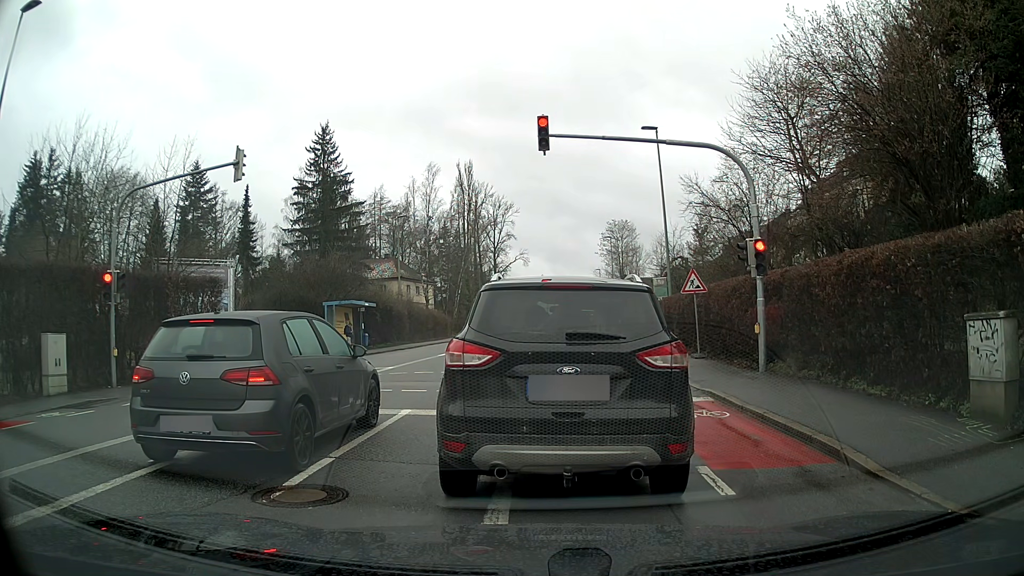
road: tertiary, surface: asphalt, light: Day
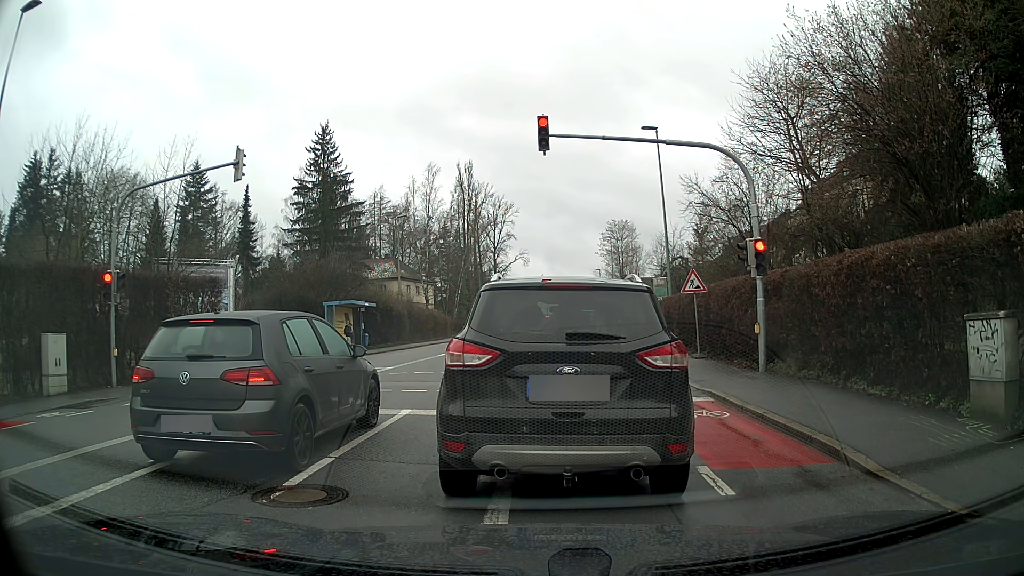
(0.0, 0.0) m; 0°
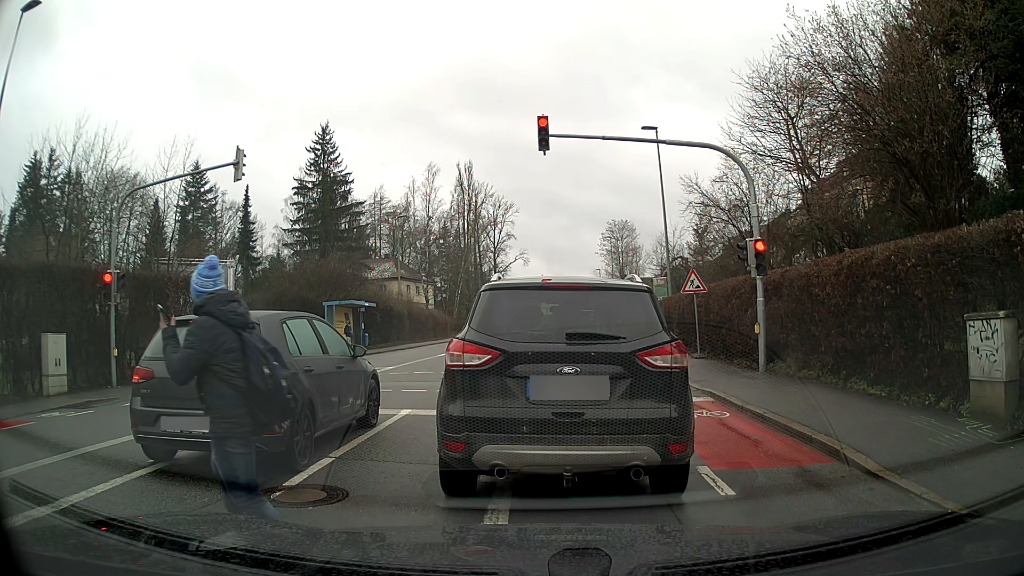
(0.0, 0.0) m; 0°
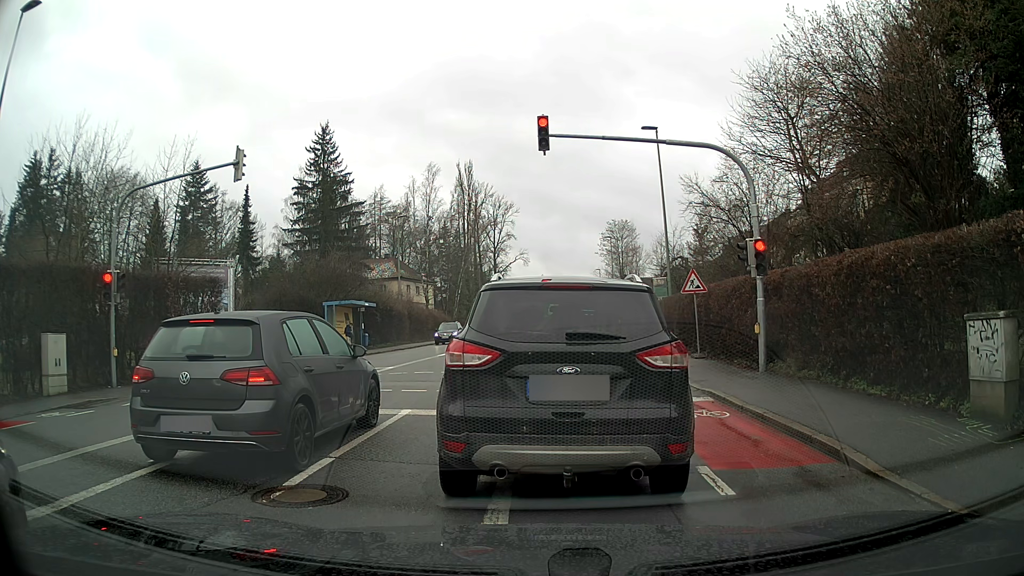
(0.0, 0.0) m; 0°
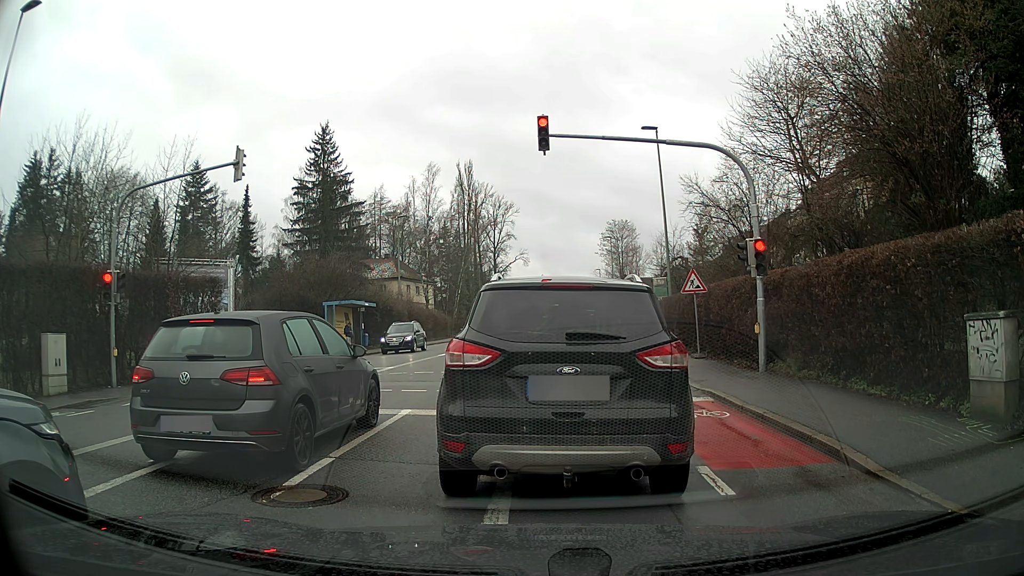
(0.0, 0.0) m; 0°
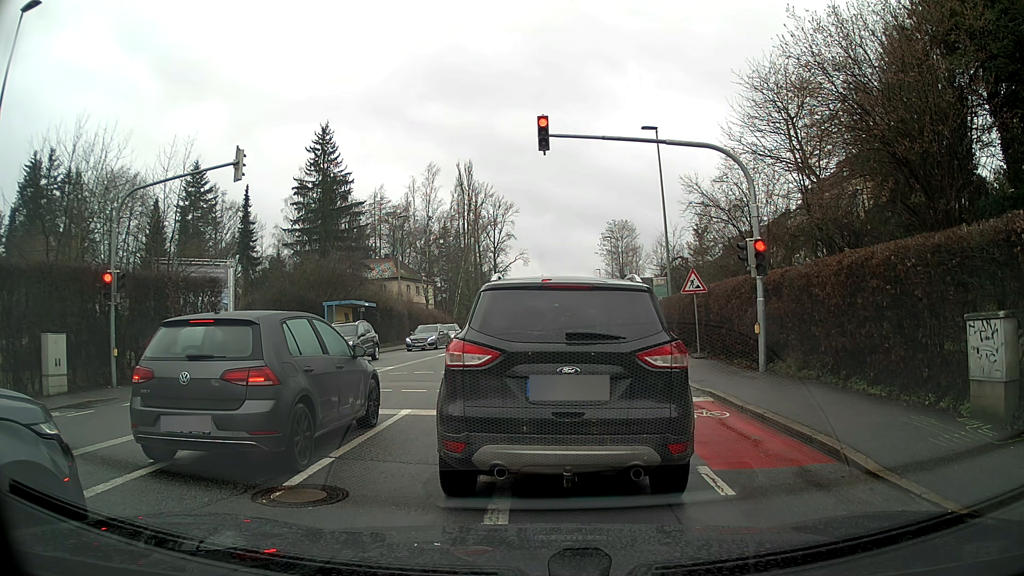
(0.0, 0.0) m; 0°
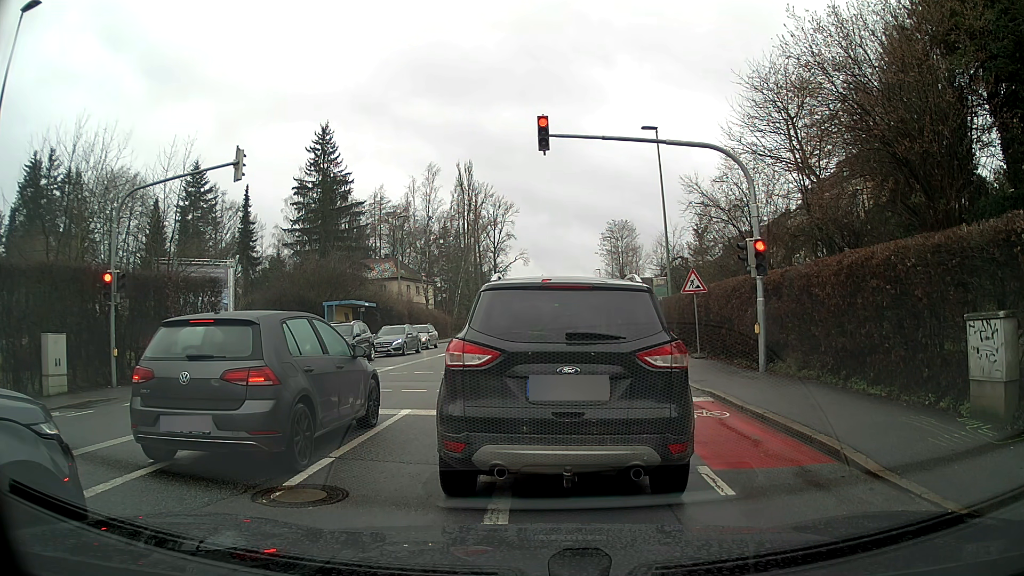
(0.0, 0.0) m; 0°
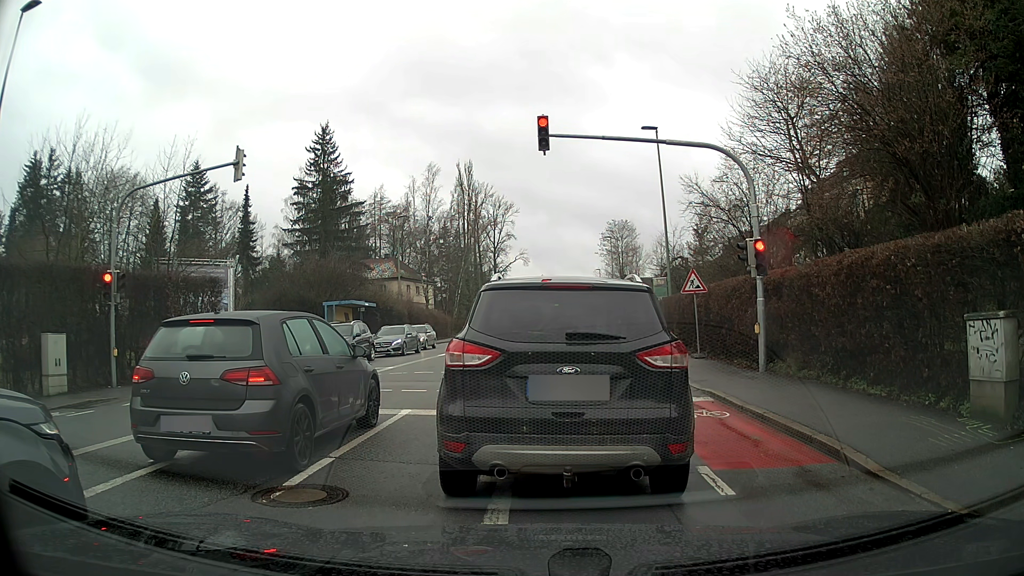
(0.0, 0.0) m; 0°
(0, +10) (0, +20) (+1, +30) (+1, +40) (+2, +50) (+4, +60) (+5, +70) (+6, +80) (+6, +90) (+7, +100) m
